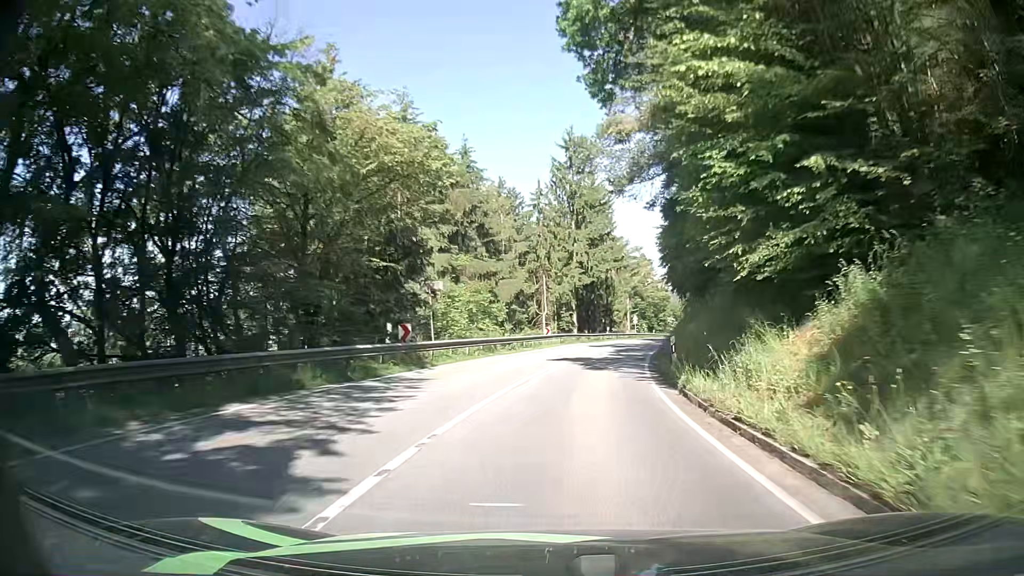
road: secondary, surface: asphalt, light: Day
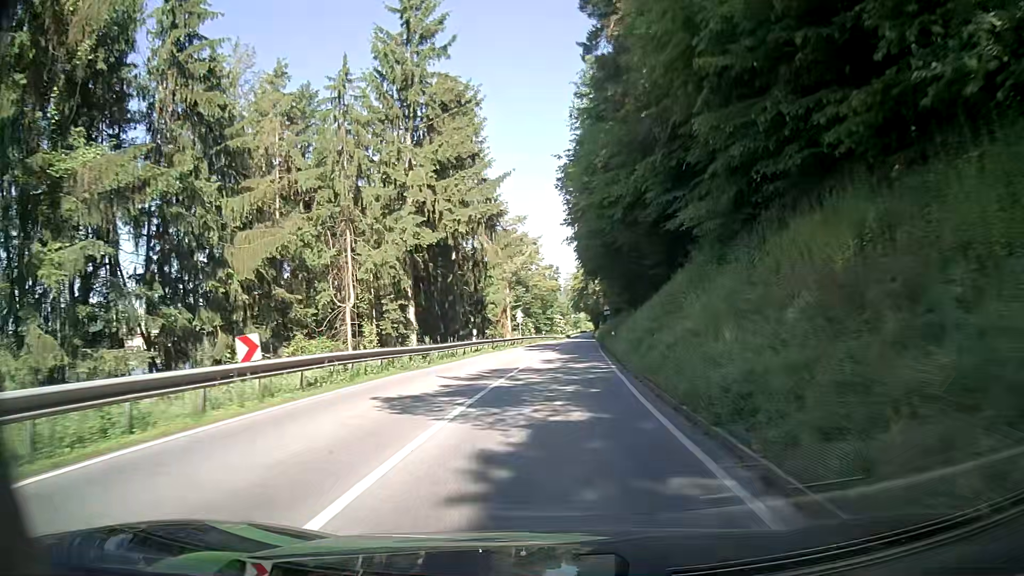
(+3.0, +32.3) m; +10°
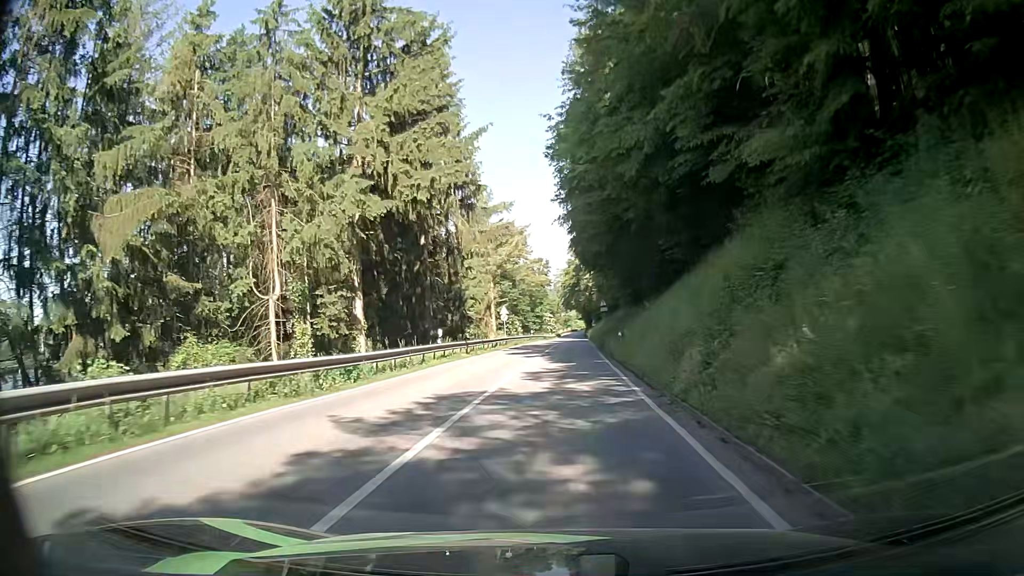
(+0.1, +8.5) m; +1°
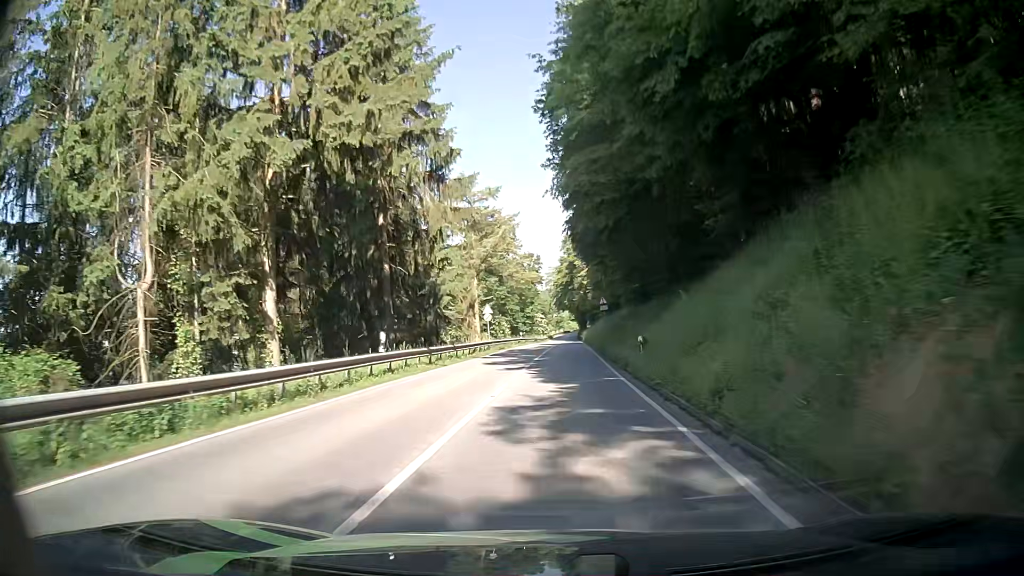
(+0.1, +8.6) m; +1°
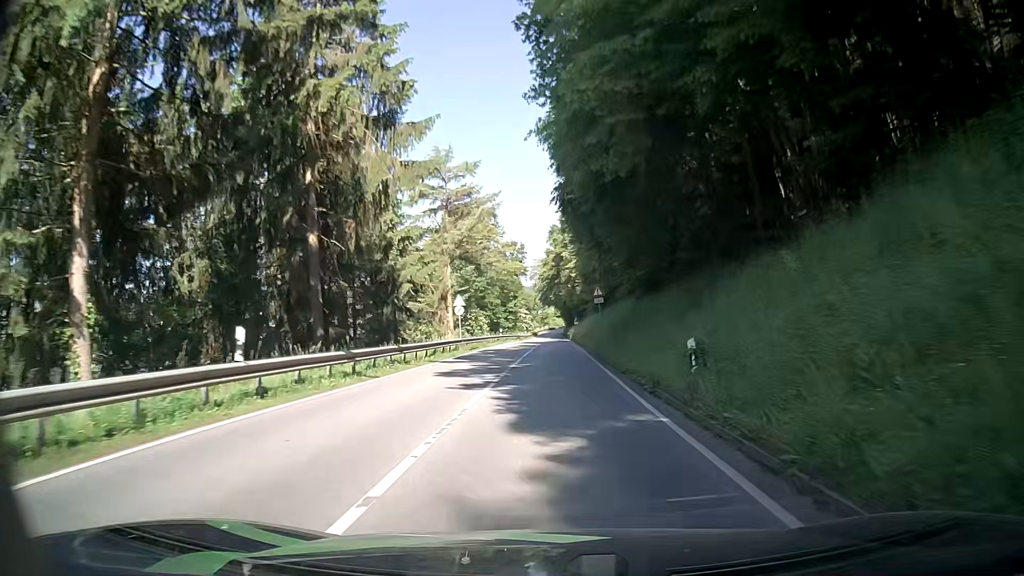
(+0.1, +8.8) m; +1°
